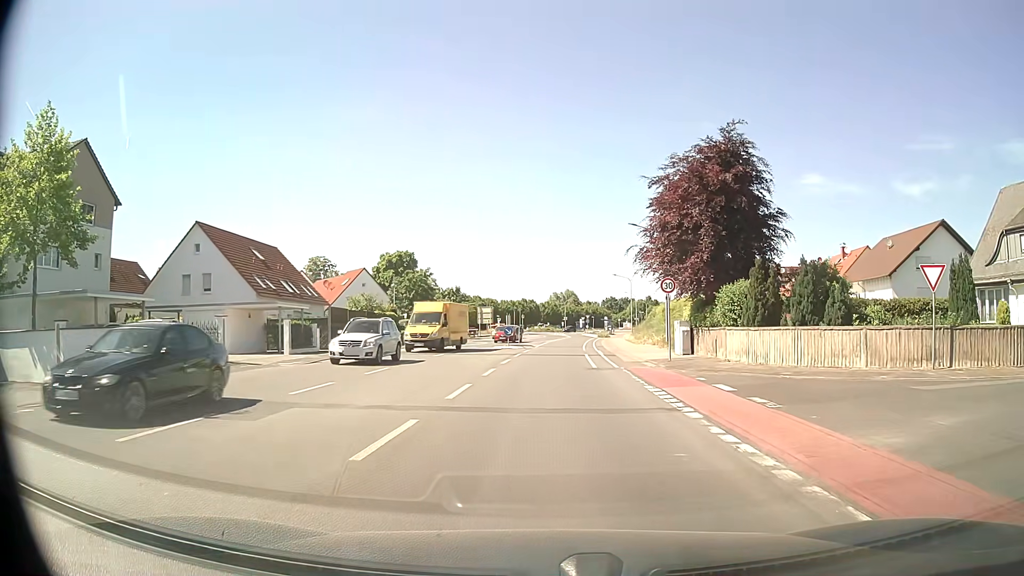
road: tertiary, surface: asphalt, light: Day
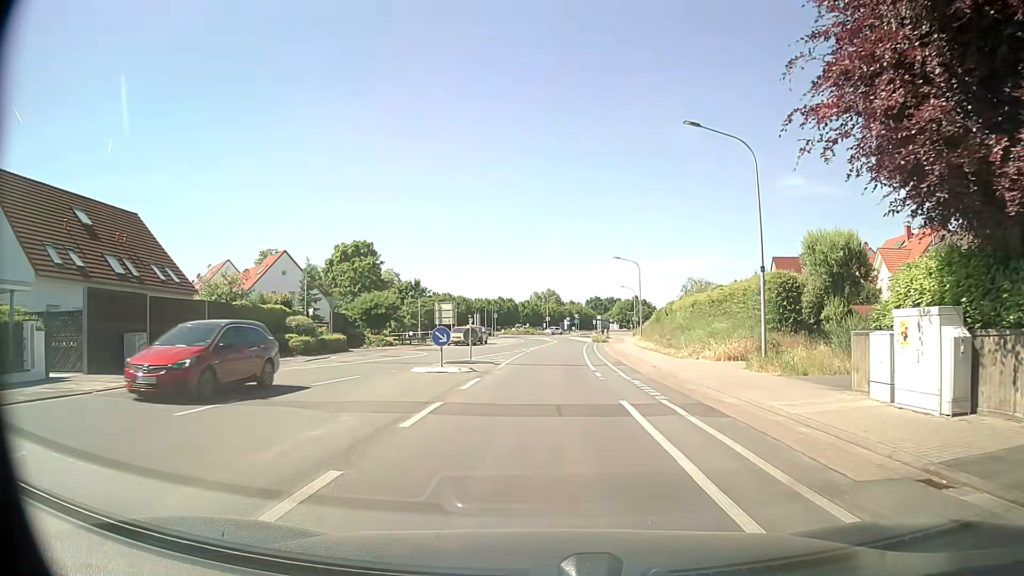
(+0.2, +21.9) m; +2°
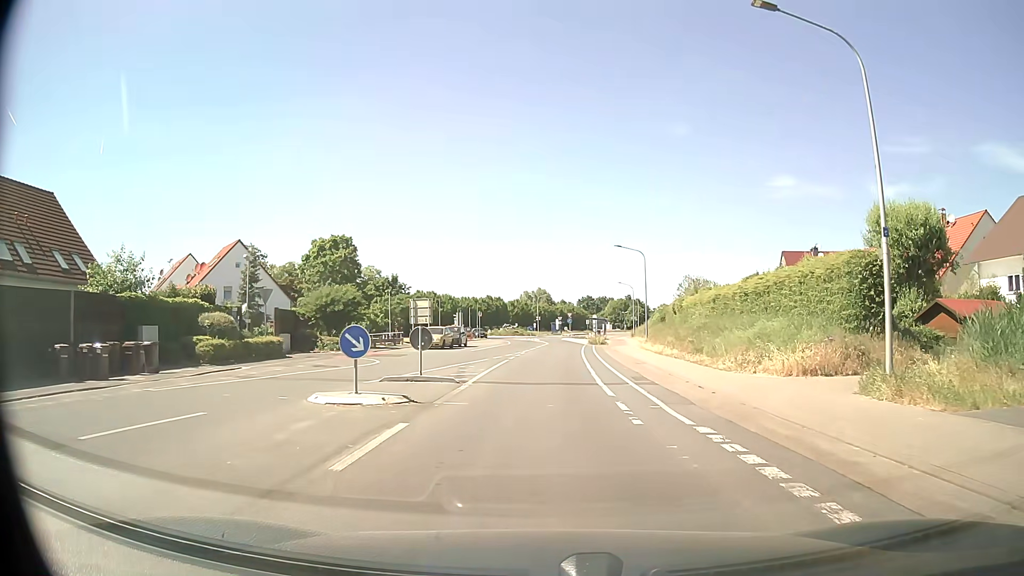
(0.0, +8.7) m; 0°
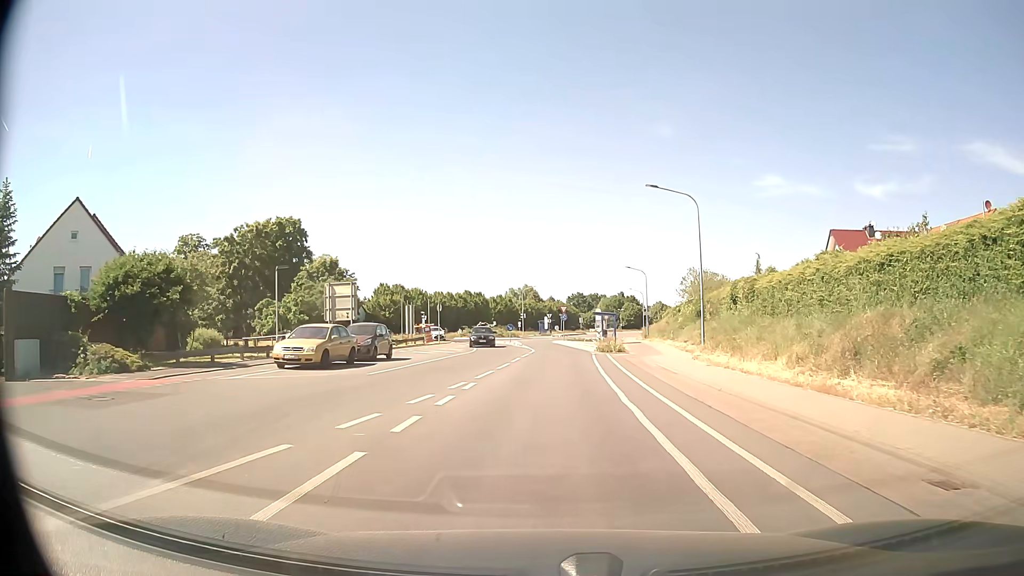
(+0.5, +22.0) m; +2°
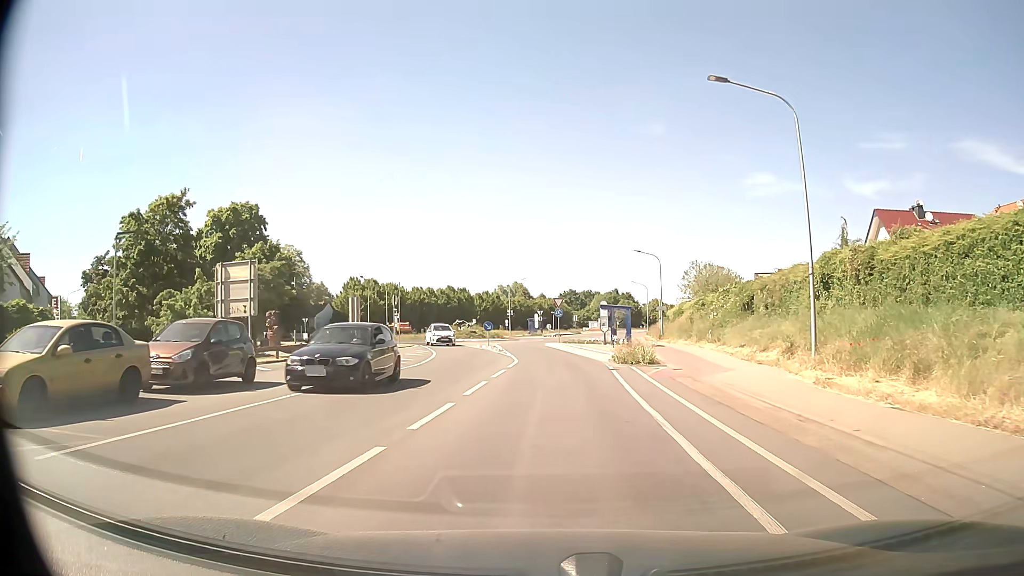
(0.0, +13.7) m; +1°
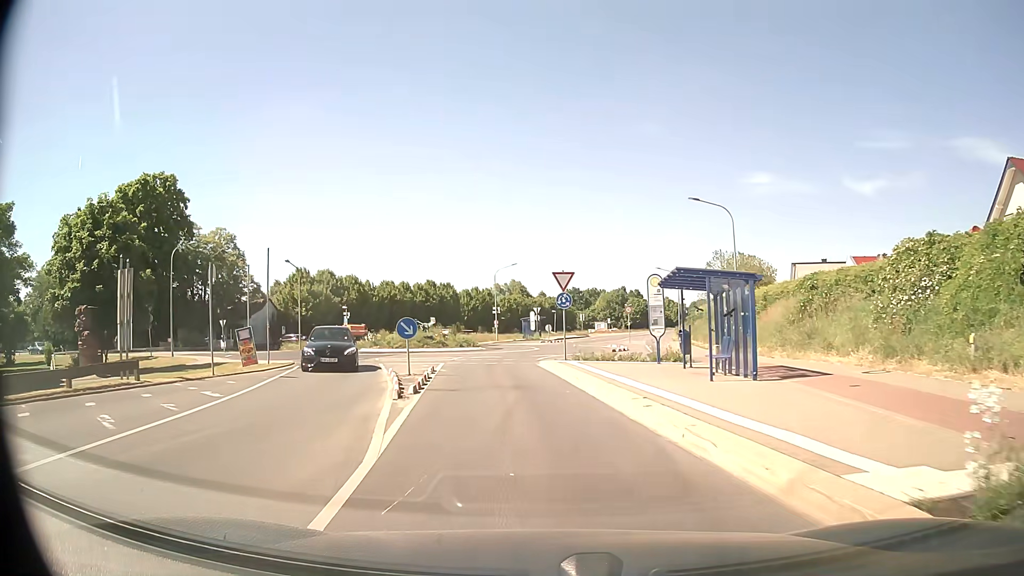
(+0.4, +23.5) m; 0°
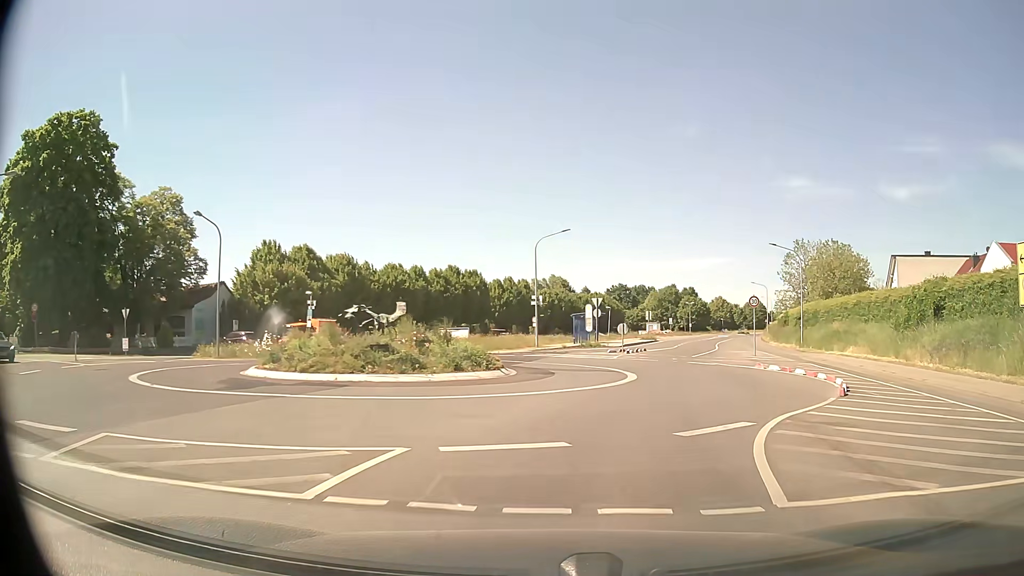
(-1.9, +23.8) m; -4°
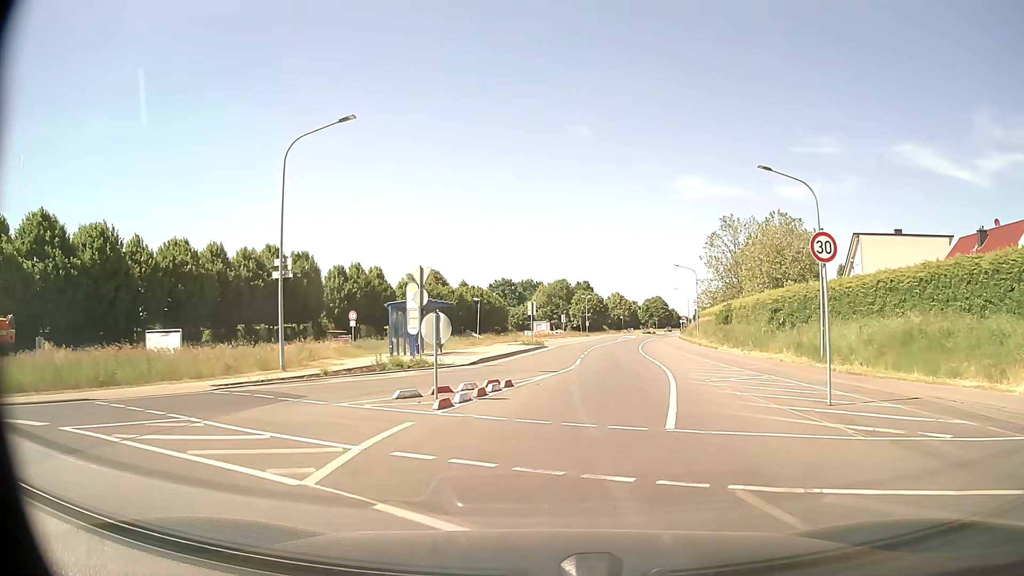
(+4.1, +24.3) m; +10°
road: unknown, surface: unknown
(0, +10) (+2, +20) (+3, +30) (+4, +40) (+5, +50) (+6, +60) (+8, +69) (+10, +79) (+12, +89) (+14, +99) m
